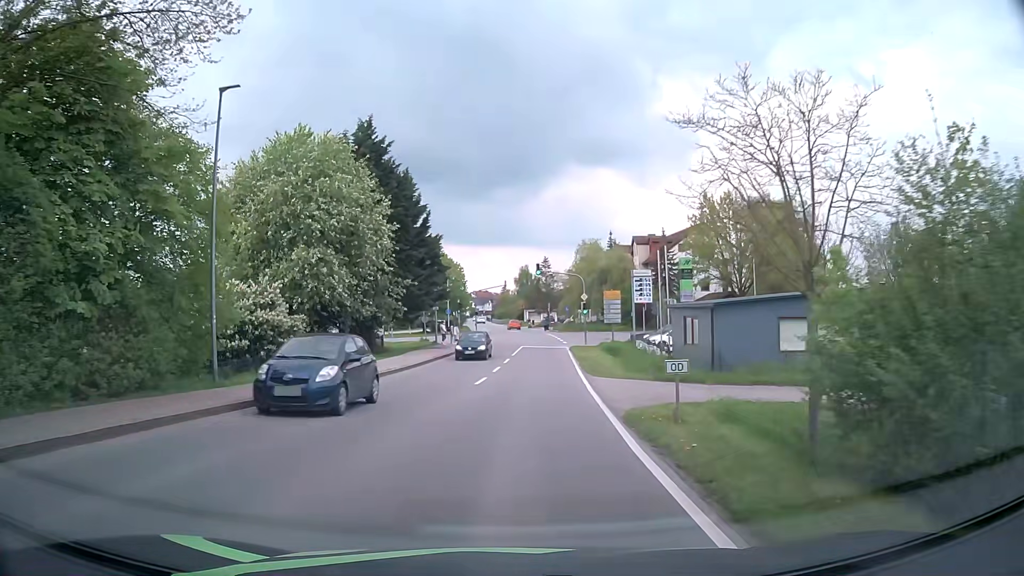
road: tertiary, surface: asphalt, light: Day
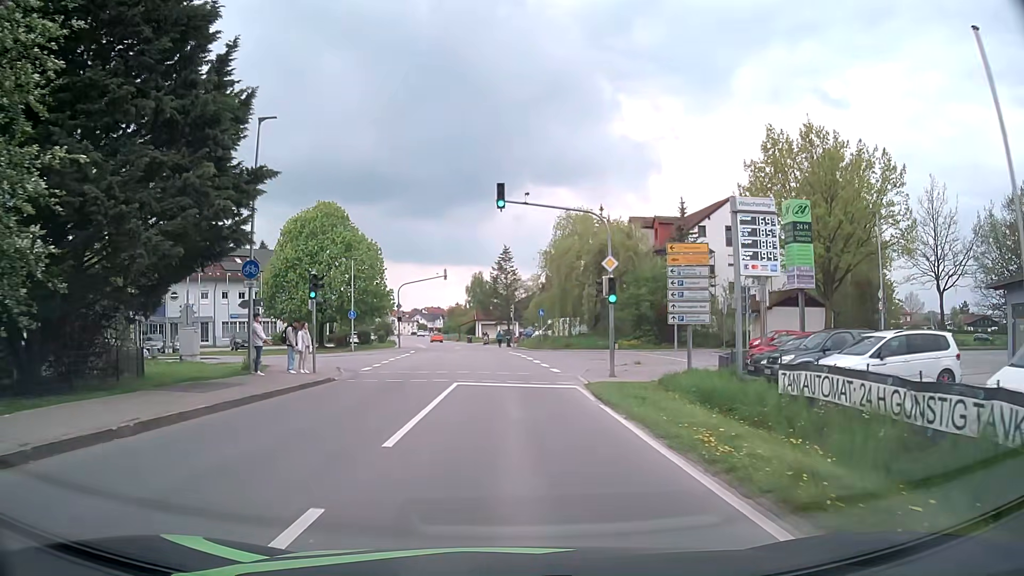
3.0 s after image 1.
(+1.0, +30.5) m; +4°
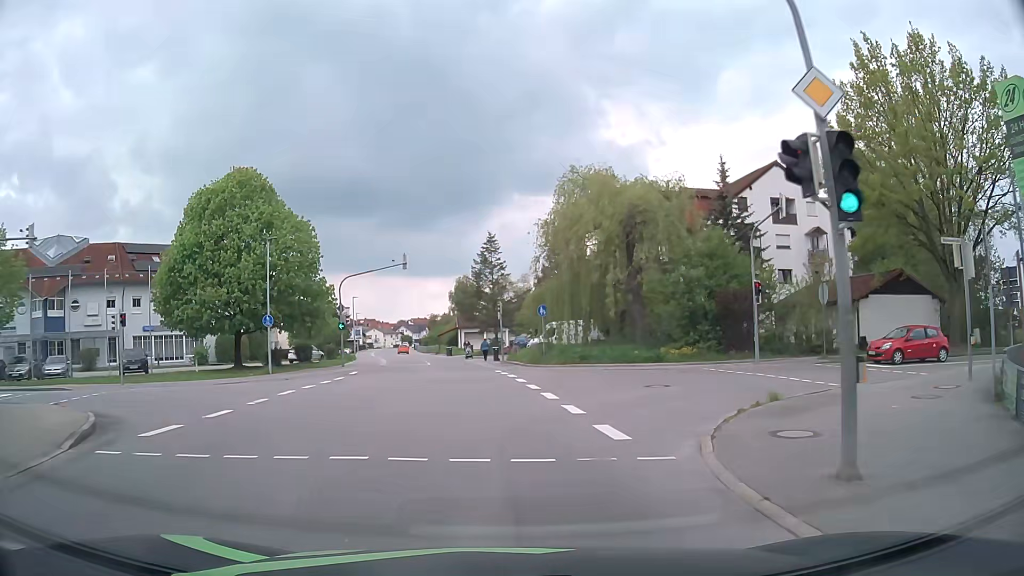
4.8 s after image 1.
(+0.2, +16.0) m; +1°
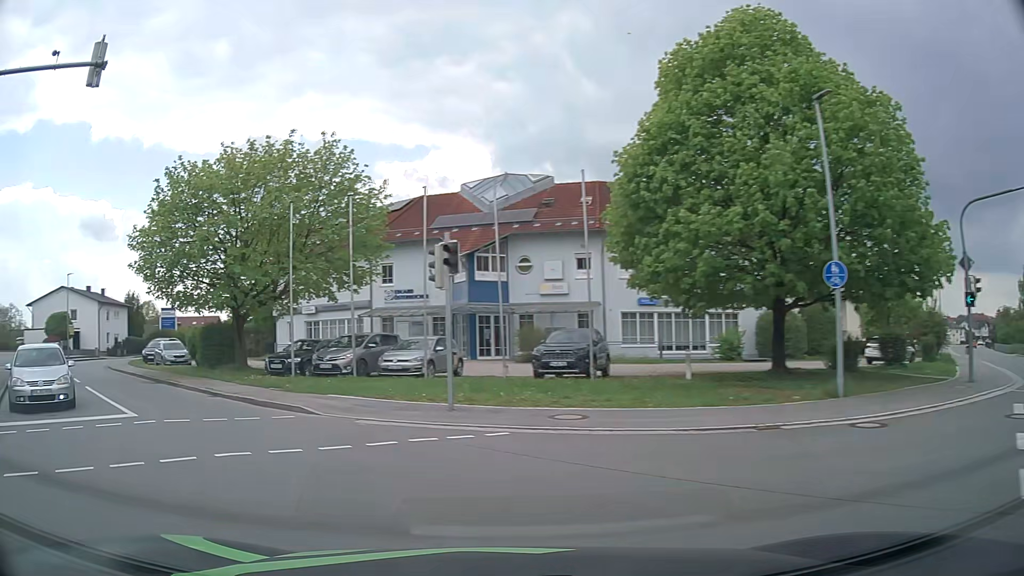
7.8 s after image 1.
(-5.5, +19.1) m; -47°
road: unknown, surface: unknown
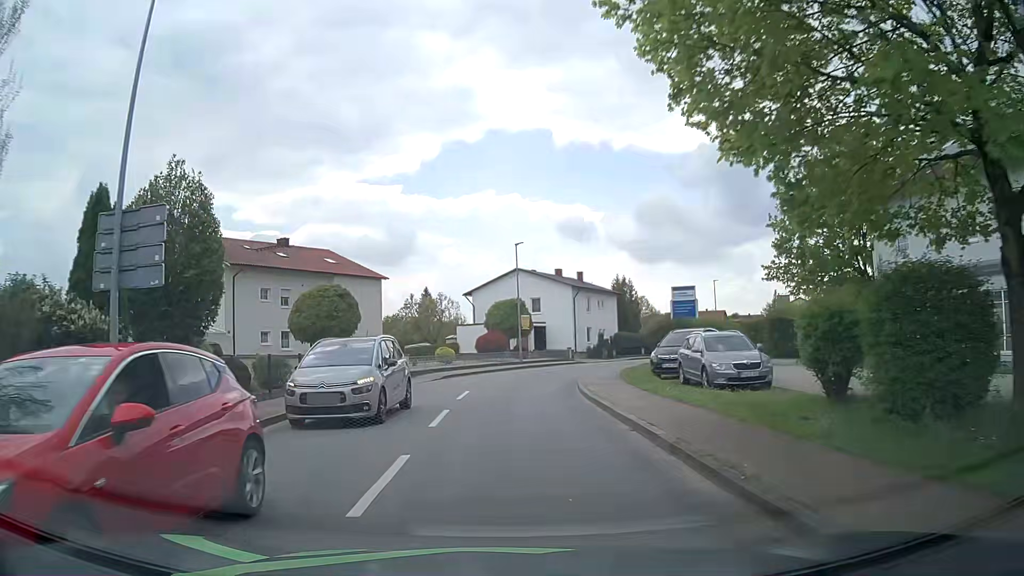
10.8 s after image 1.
(-11.1, +18.7) m; -45°
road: tertiary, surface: asphalt
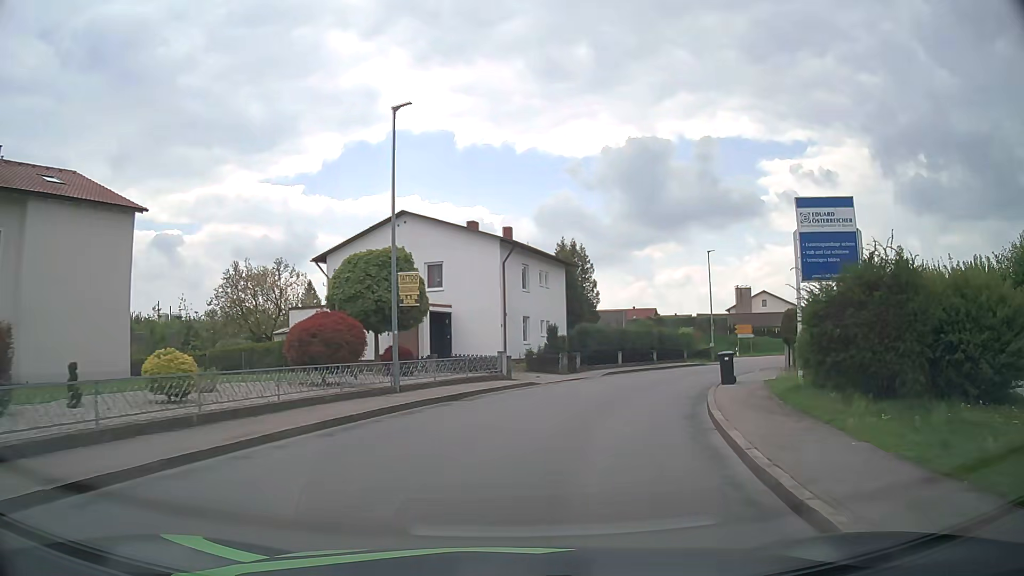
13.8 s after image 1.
(+1.2, +26.9) m; +9°
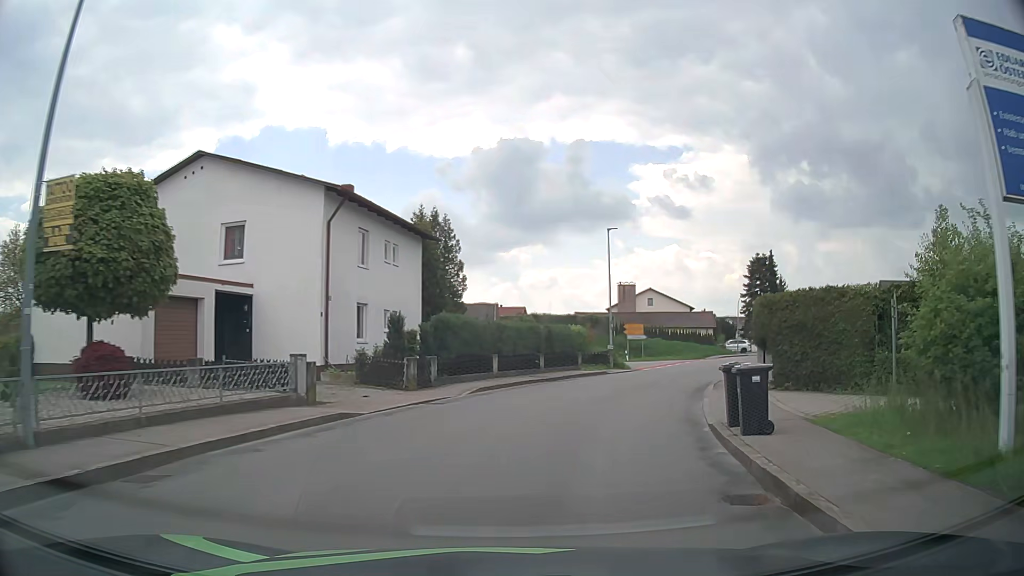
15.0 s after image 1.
(+1.0, +10.9) m; +11°
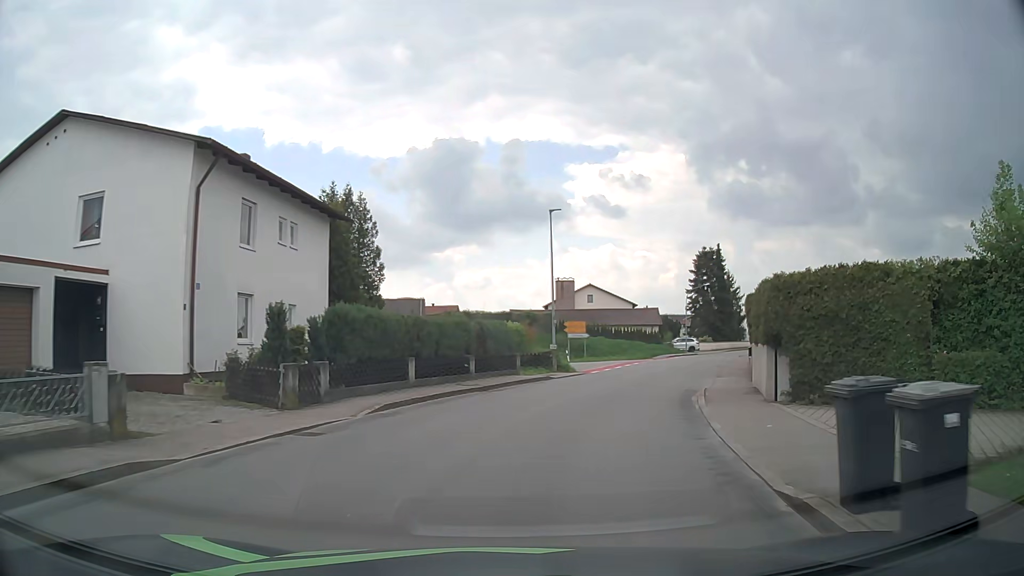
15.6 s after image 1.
(+0.3, +5.5) m; +6°
(+1, +10) (+3, +20) (+7, +29) (+10, +38) (+14, +48) (+18, +57) (+22, +66) (+27, +75) (+32, +83) (+38, +91) m
